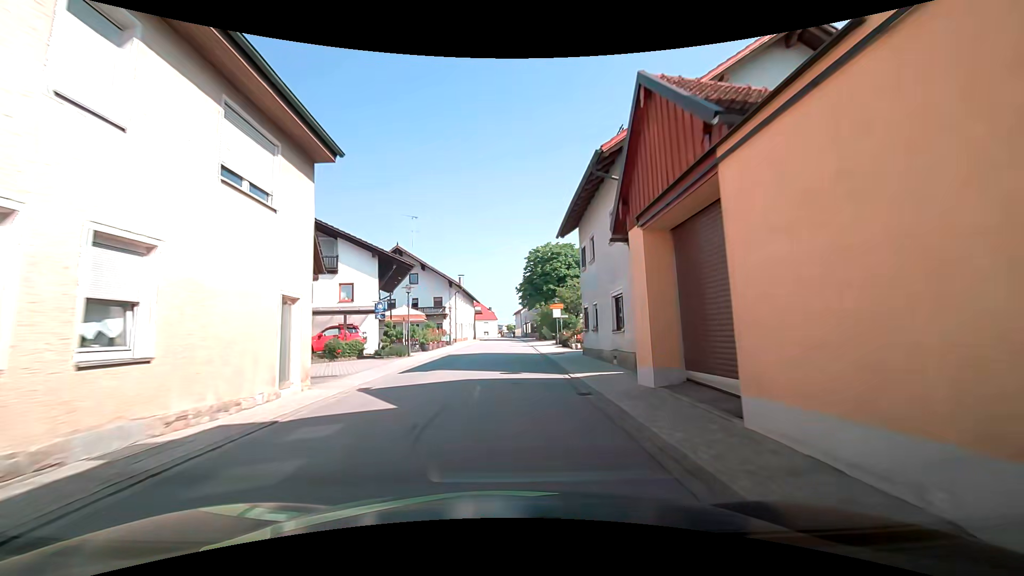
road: tertiary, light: Day
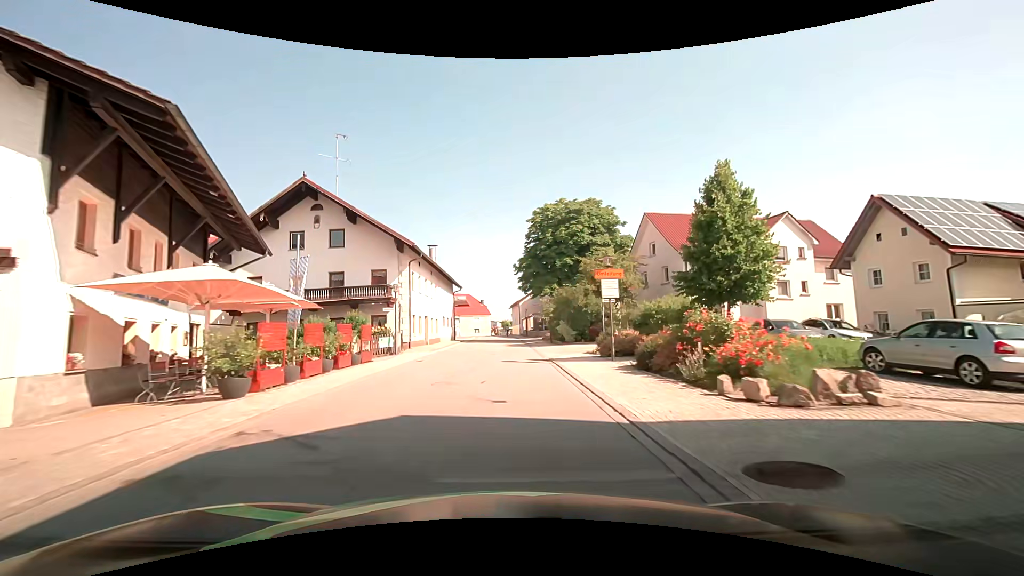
(+0.1, +22.4) m; 0°
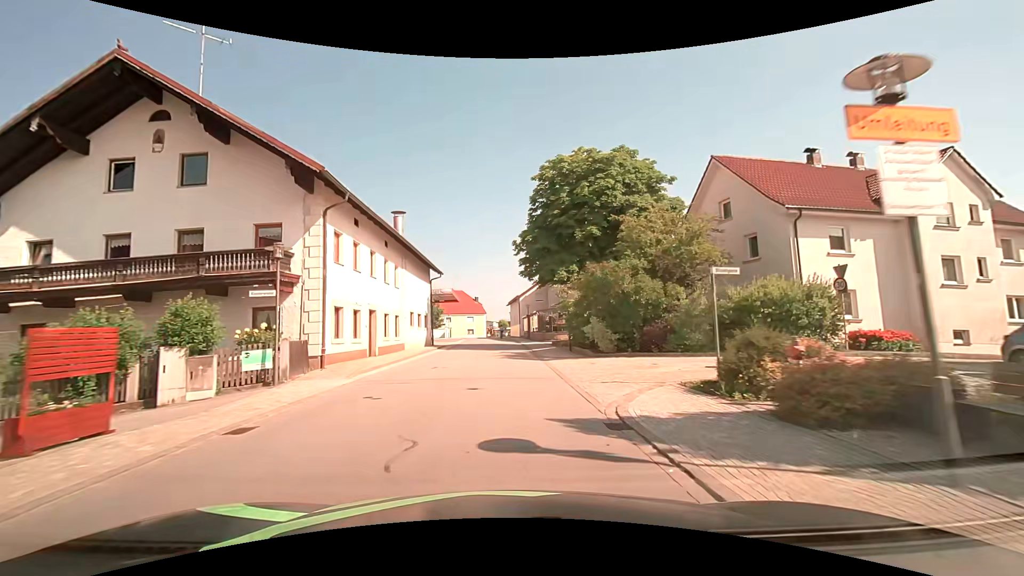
(+0.1, +13.5) m; 0°
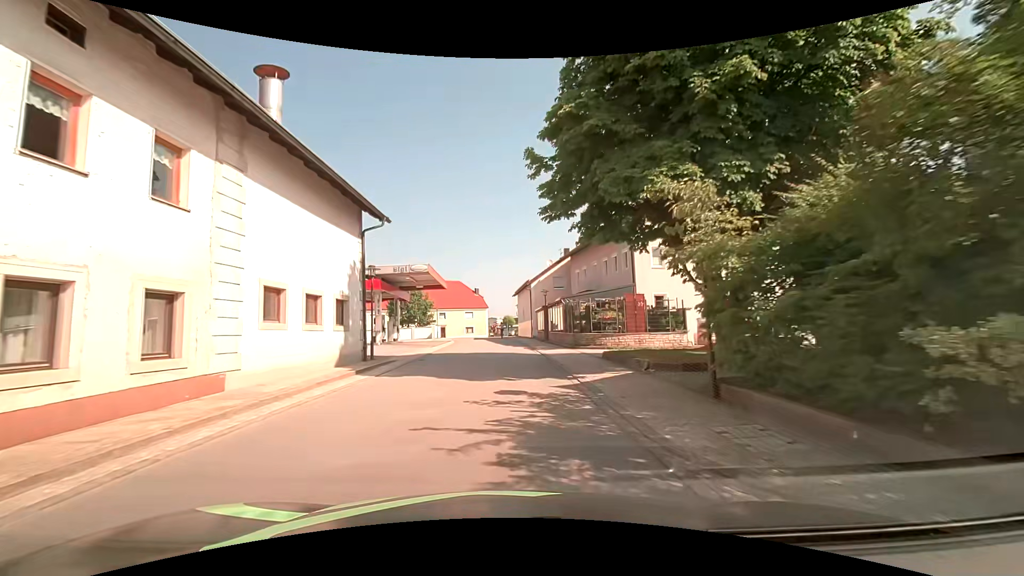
(-0.1, +18.1) m; -1°
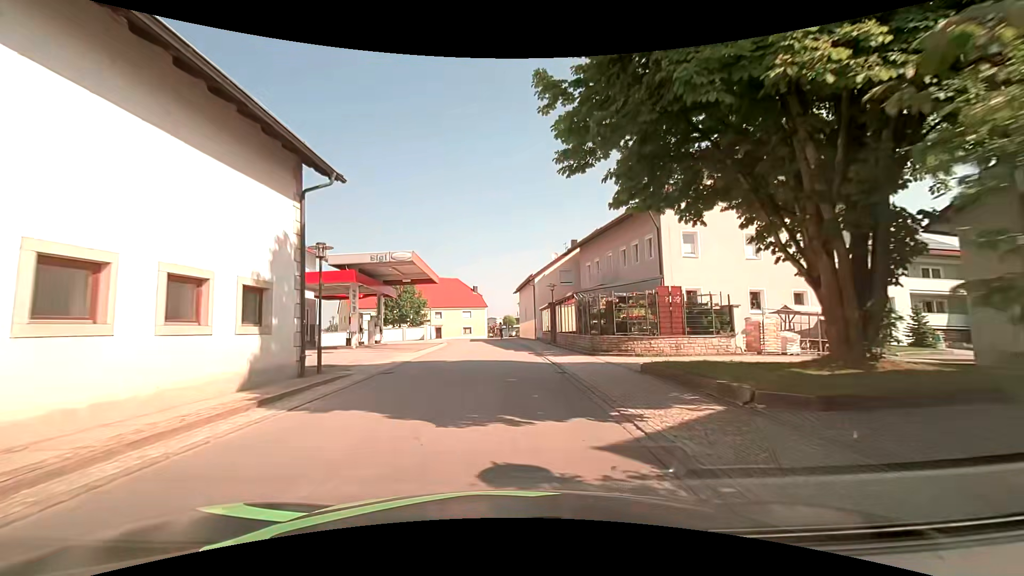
(0.0, +5.5) m; +1°
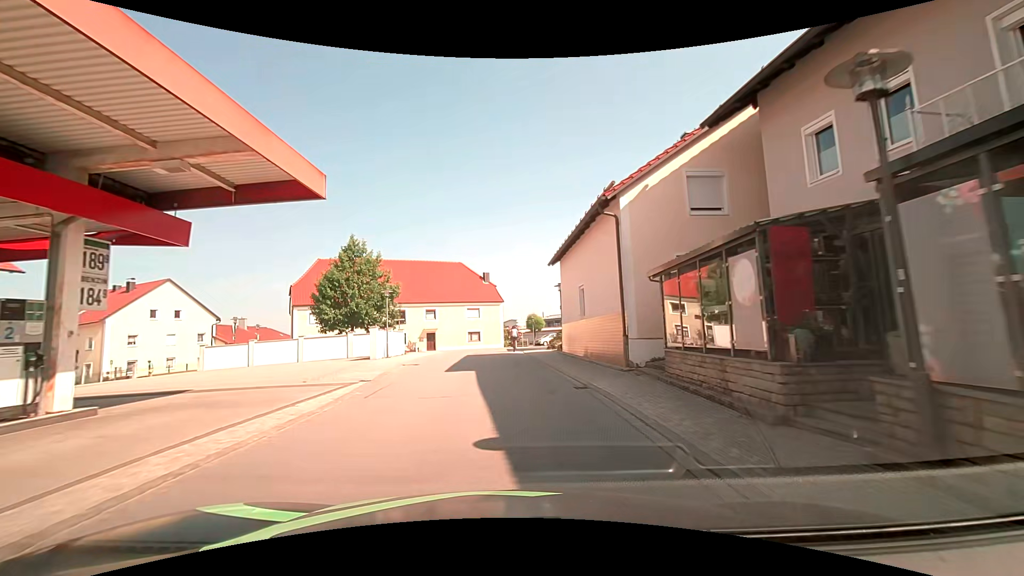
(-0.6, +26.6) m; -3°
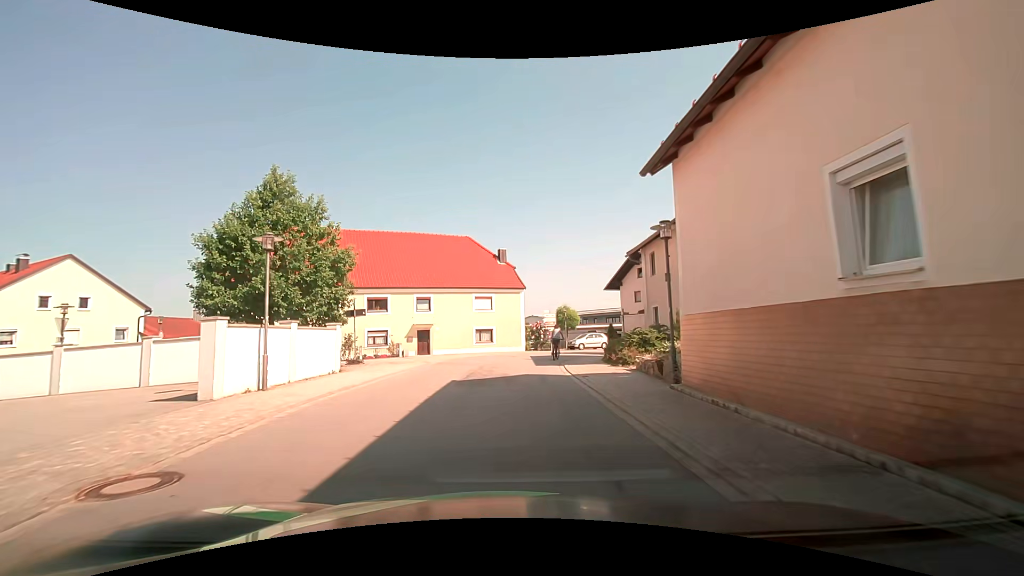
(-0.3, +15.7) m; -3°
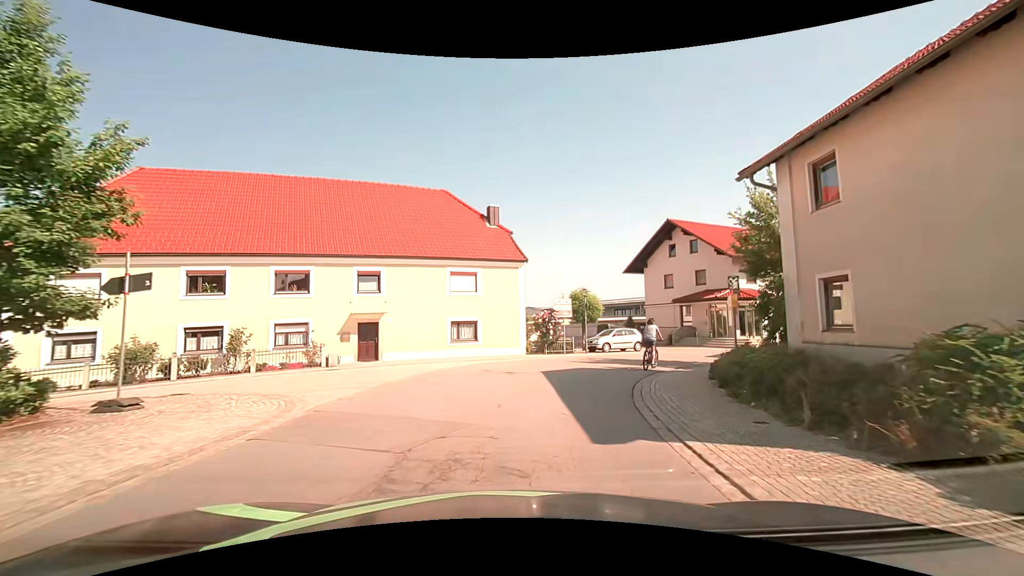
(+0.3, +13.7) m; +2°
(+1, +10) (+4, +19) (+11, +26) (+20, +31) (+28, +36) (+38, +40) (+47, +43) (+56, +47) (+61, +56) (+65, +65) m
